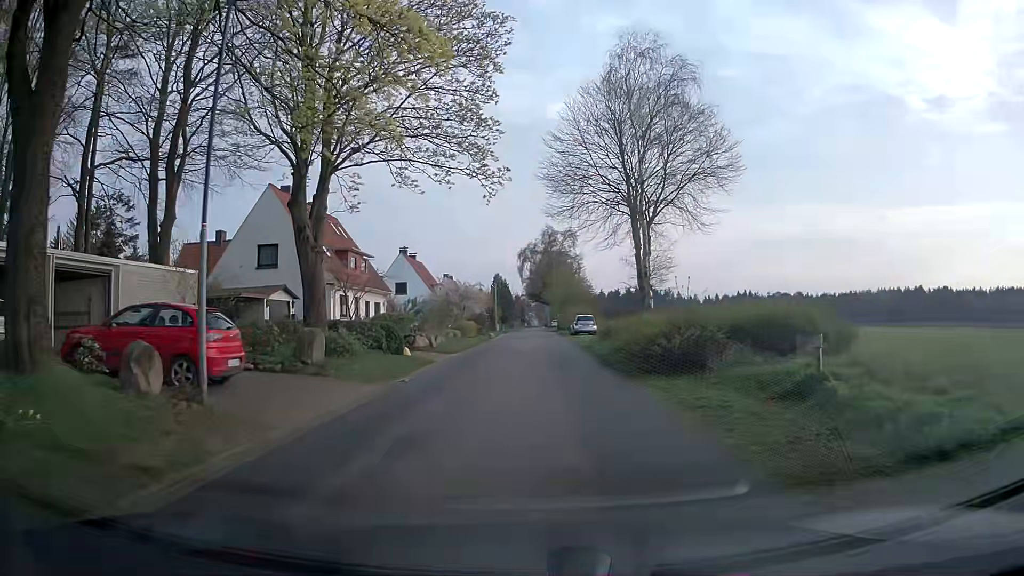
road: unclassified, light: Day
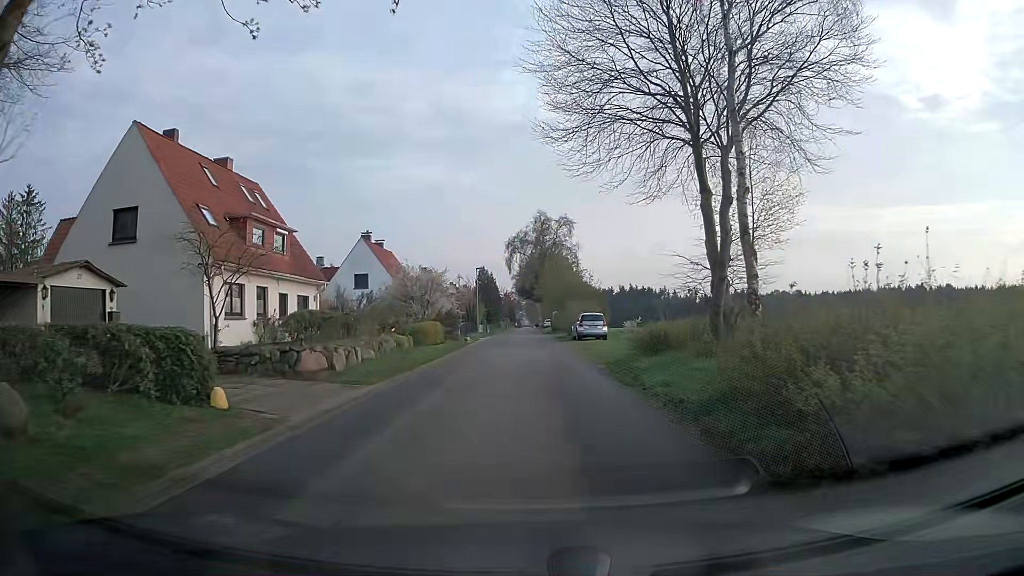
(-0.1, +13.5) m; +1°
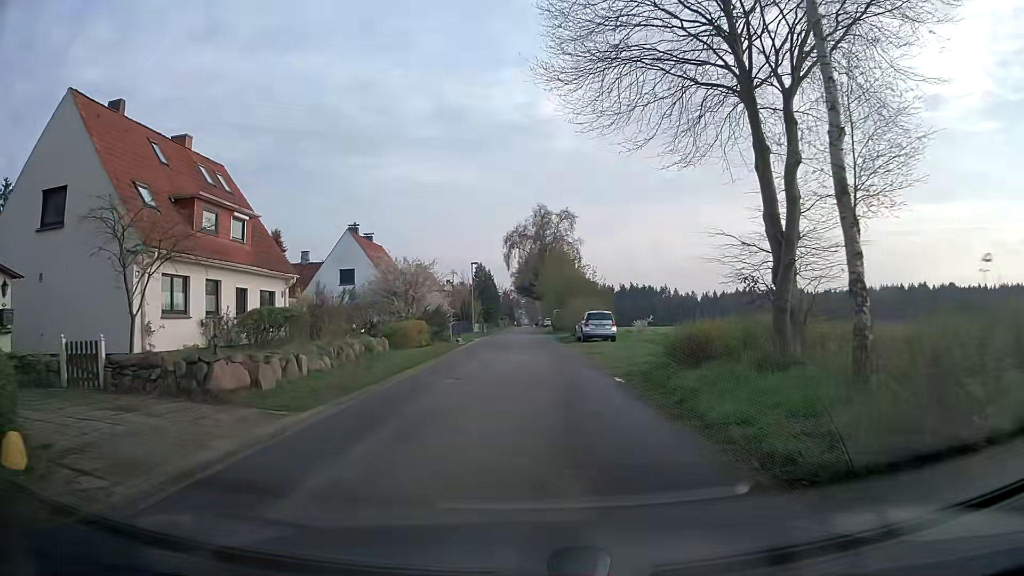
(0.0, +4.5) m; 0°
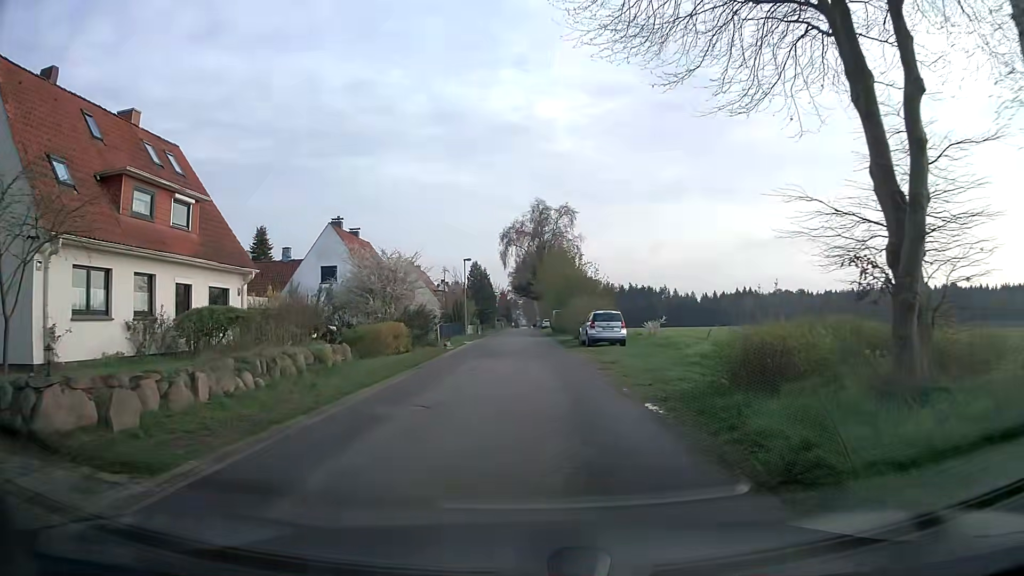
(0.0, +4.5) m; 0°
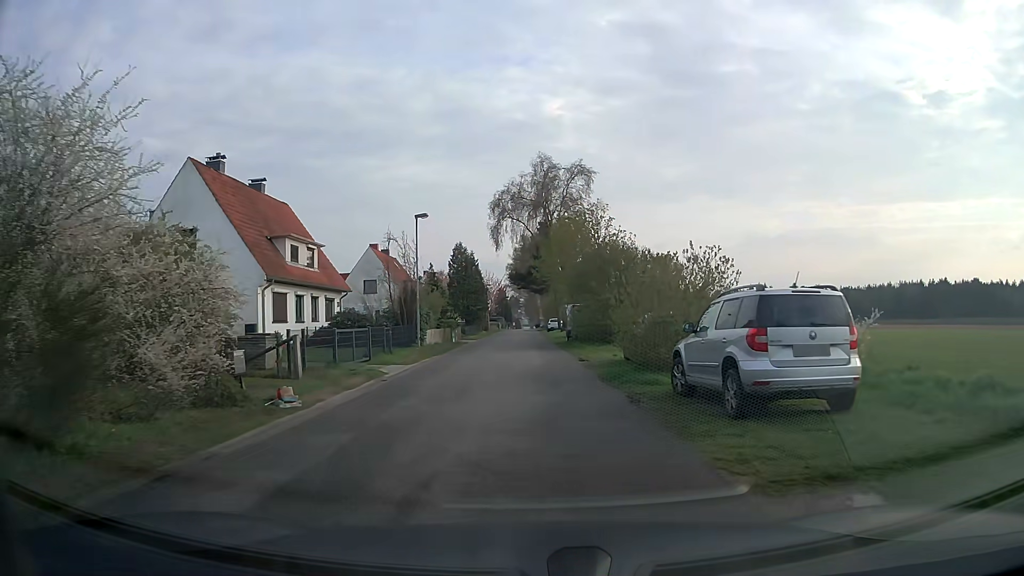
(0.0, +22.5) m; 0°
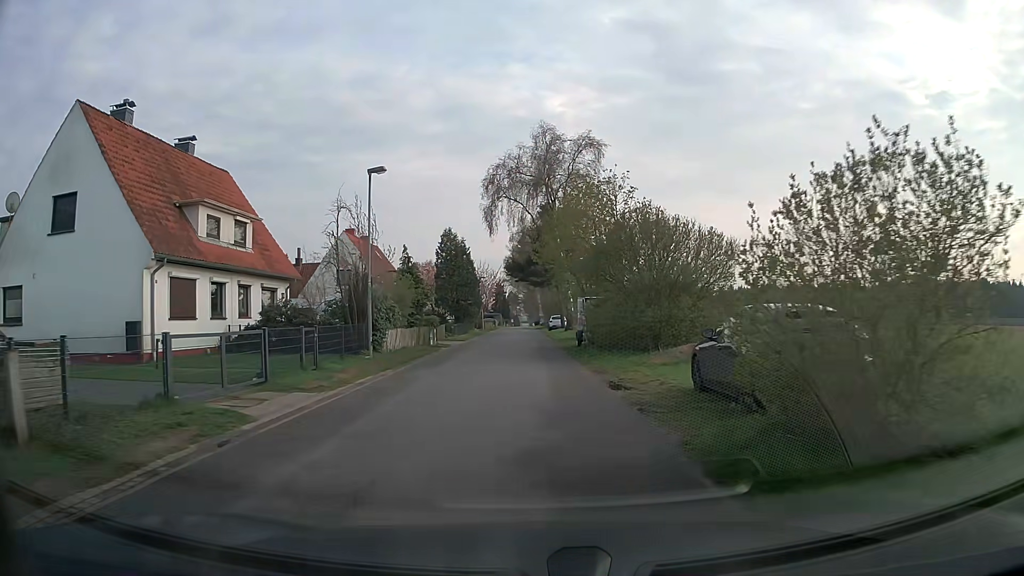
(0.0, +9.0) m; 0°
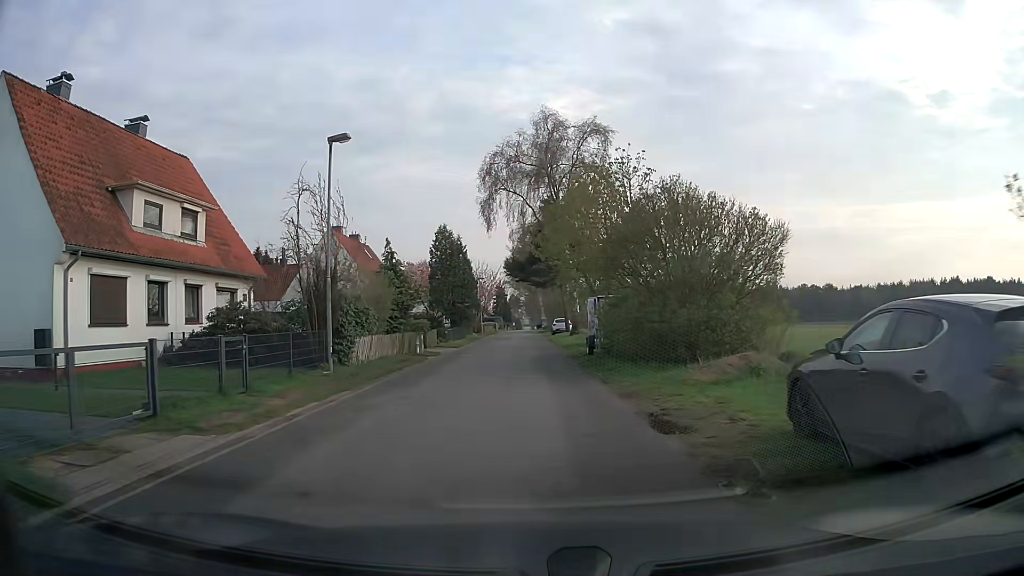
(0.0, +4.5) m; 0°
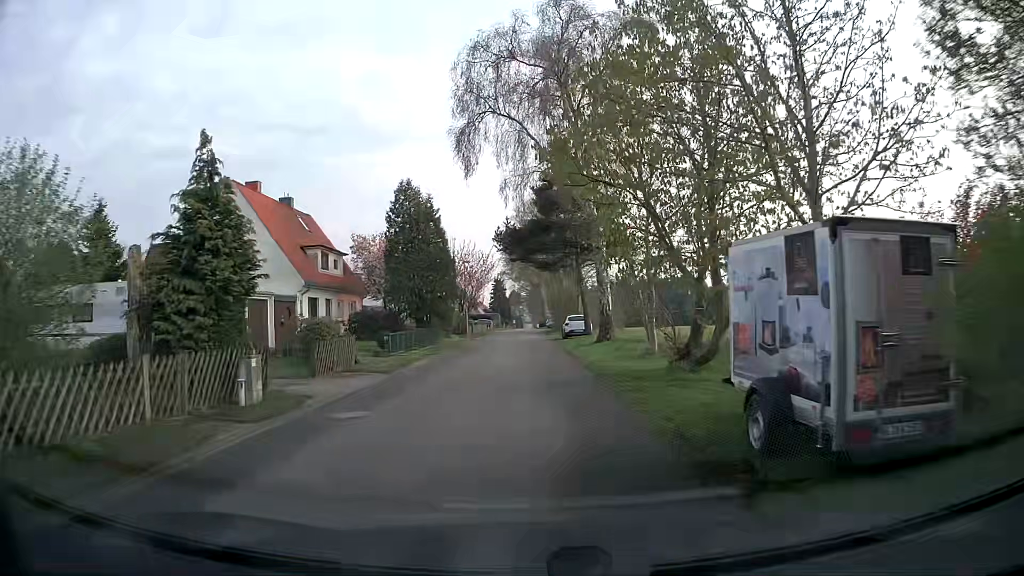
(-0.1, +18.1) m; -1°
(0, +10) (0, +20) (0, +30) (0, +40) (0, +50) (0, +60) (0, +70) (0, +80) (0, +90) (0, +100) m
